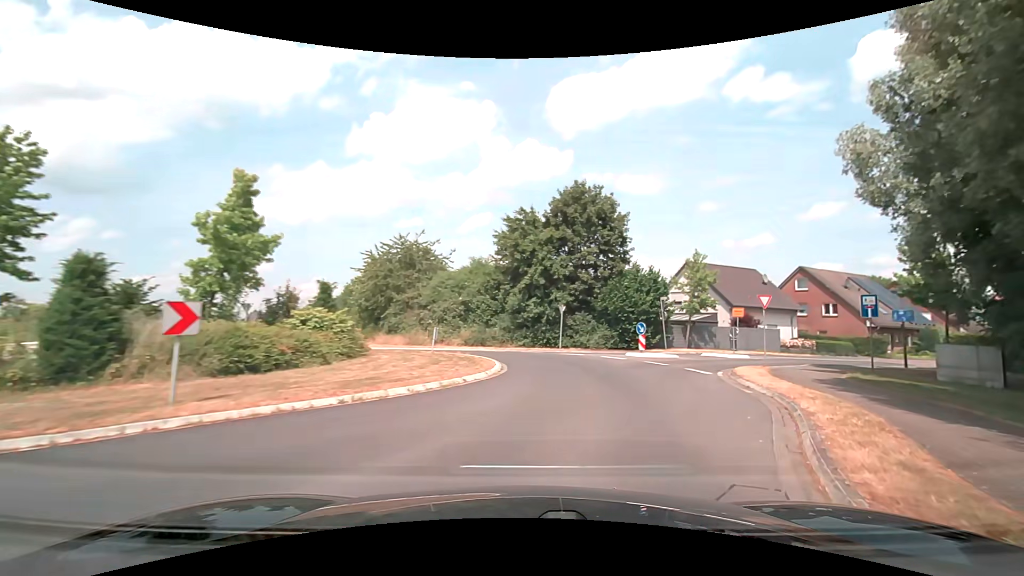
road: secondary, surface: asphalt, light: Day
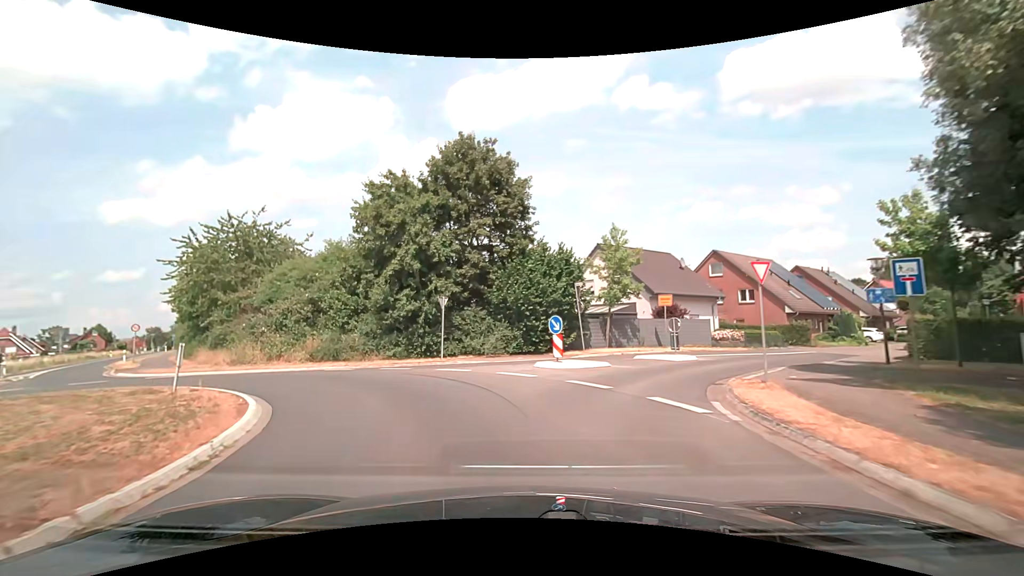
(+1.4, +9.2) m; +12°
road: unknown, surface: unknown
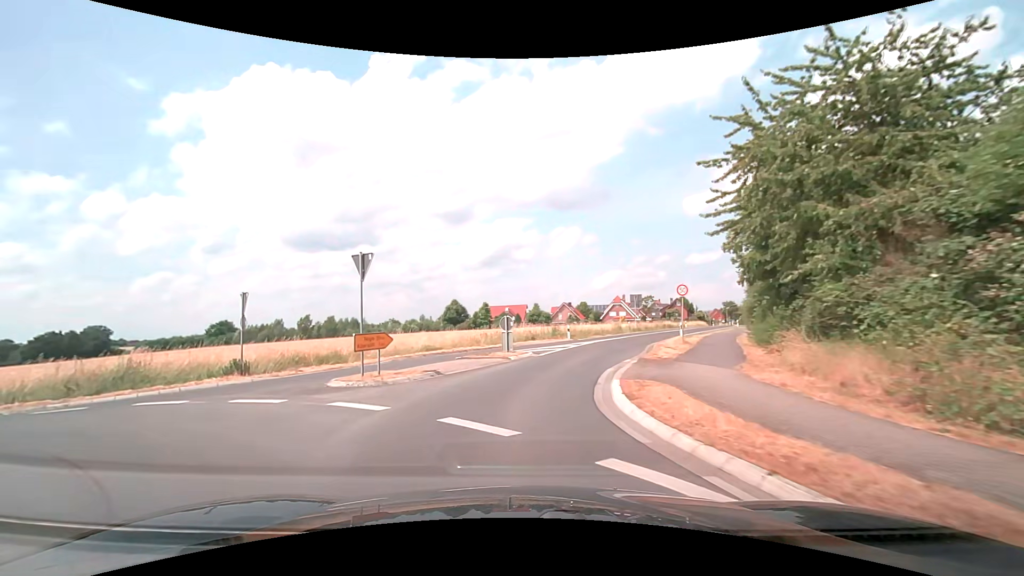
(-10.5, +18.9) m; -59°
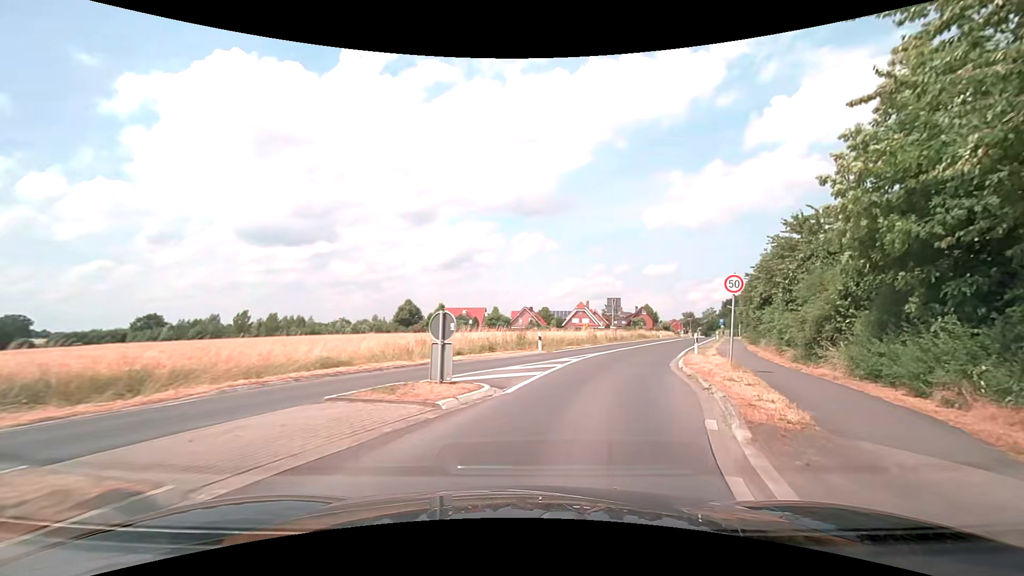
(-0.1, +10.0) m; +3°
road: secondary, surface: asphalt
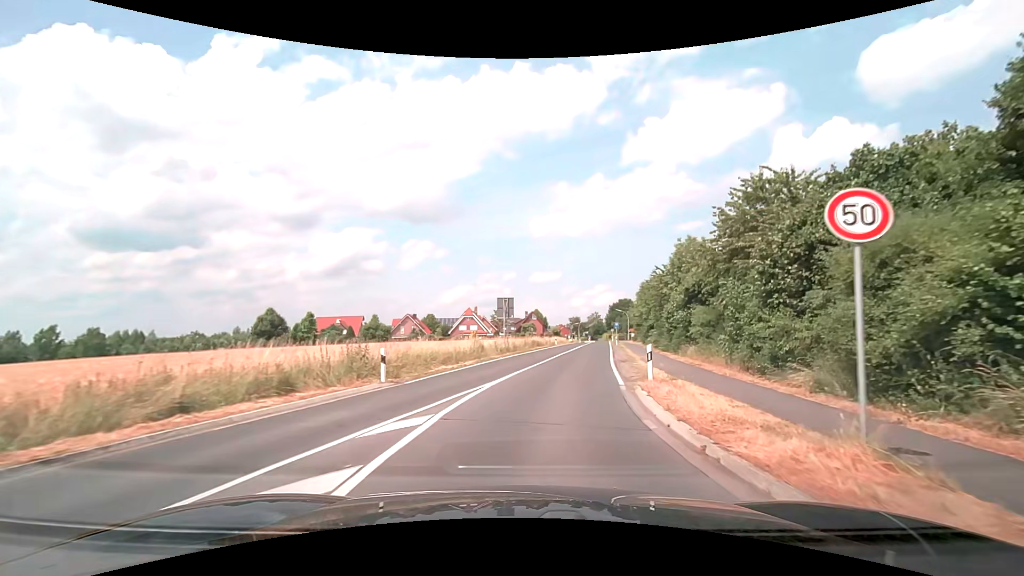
(+1.5, +11.4) m; +13°
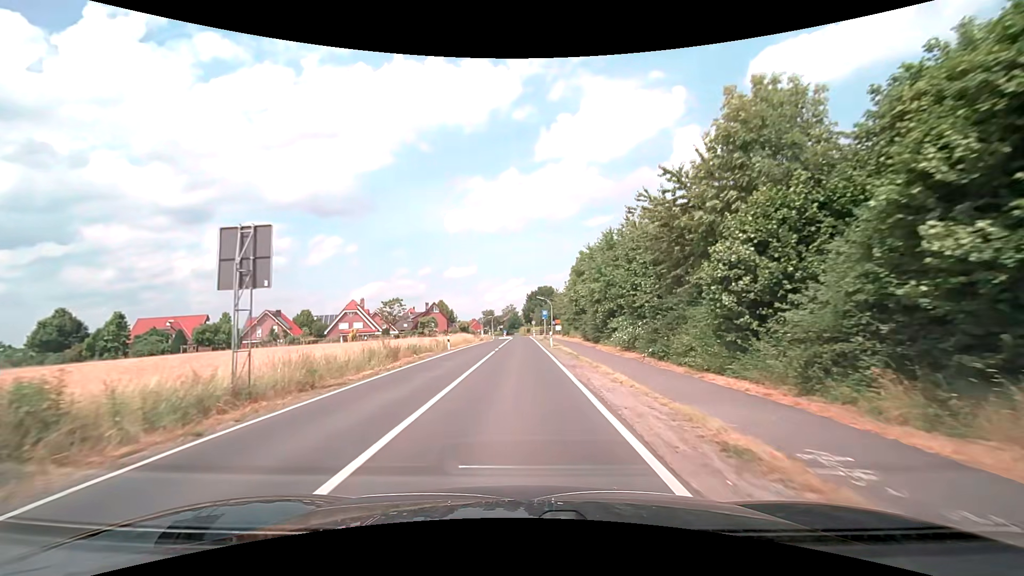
(+3.4, +27.6) m; +11°
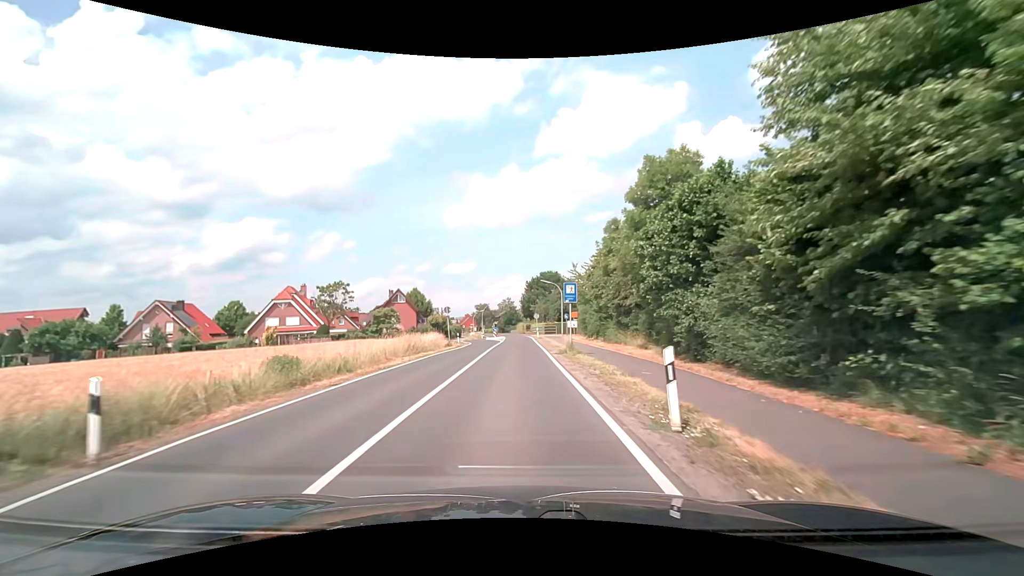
(-0.1, +30.7) m; 0°
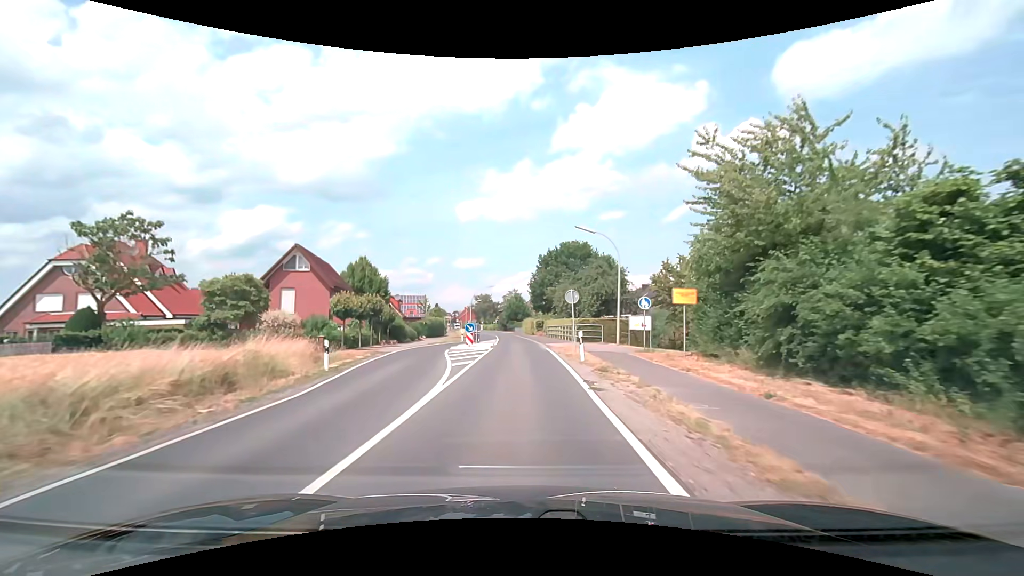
(-0.2, +38.9) m; -1°
(0, +10) (0, +20) (0, +30) (0, +40) (-1, +50) (-1, +60) (-2, +70) (-2, +80) (-3, +90) (-4, +100) m
